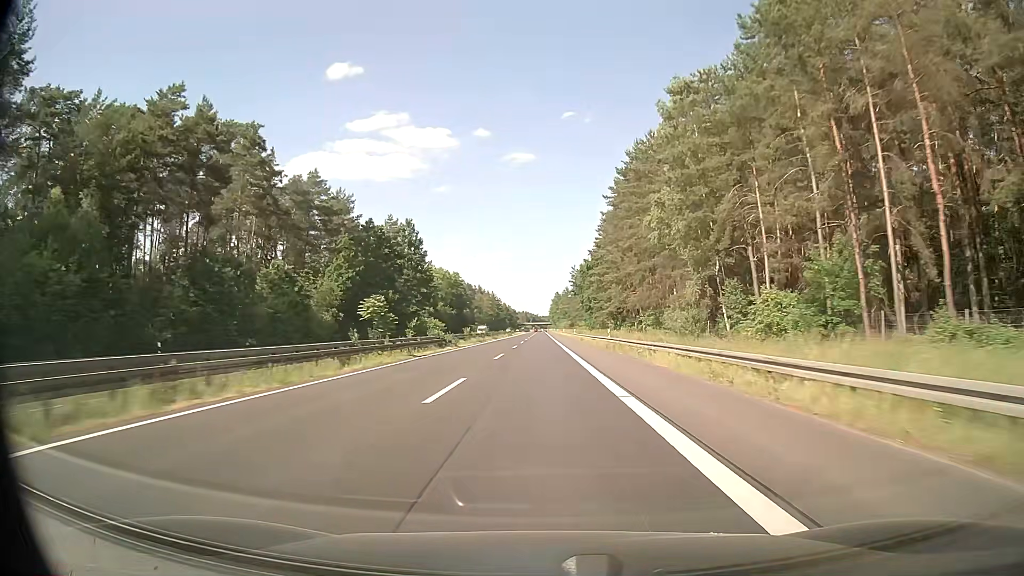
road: trunk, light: Day
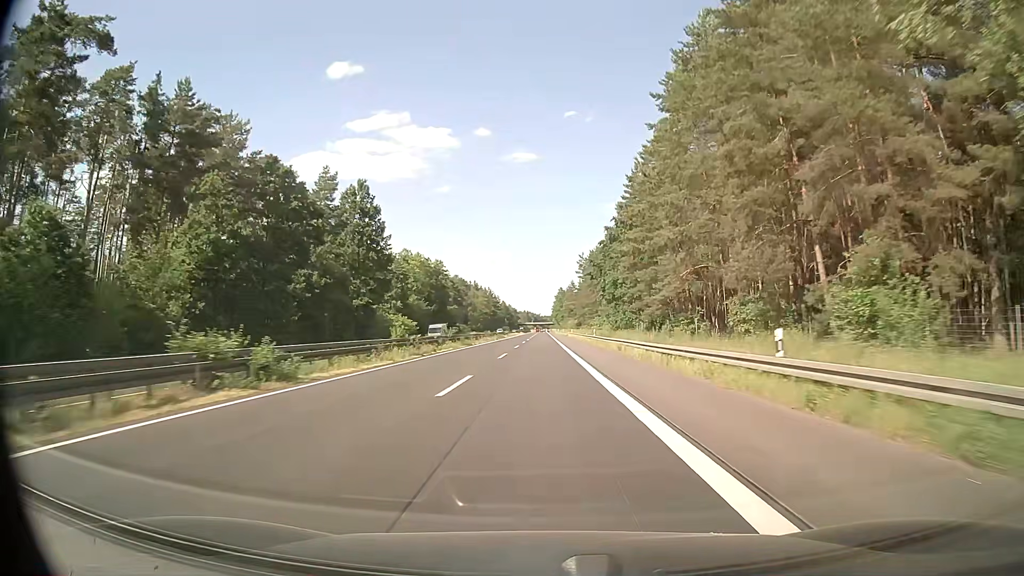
(0.0, +34.8) m; 0°
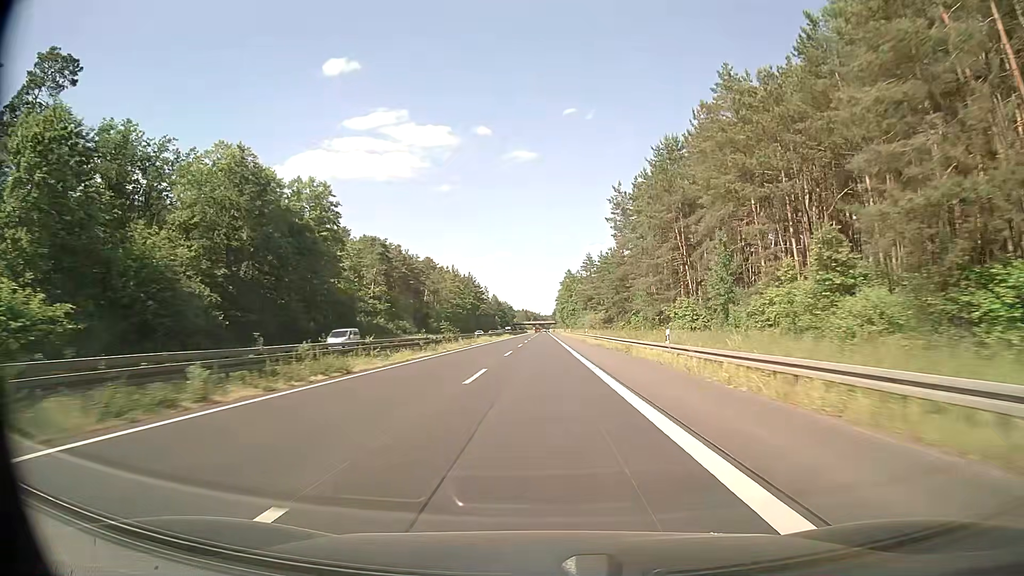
(-0.2, +87.0) m; 0°
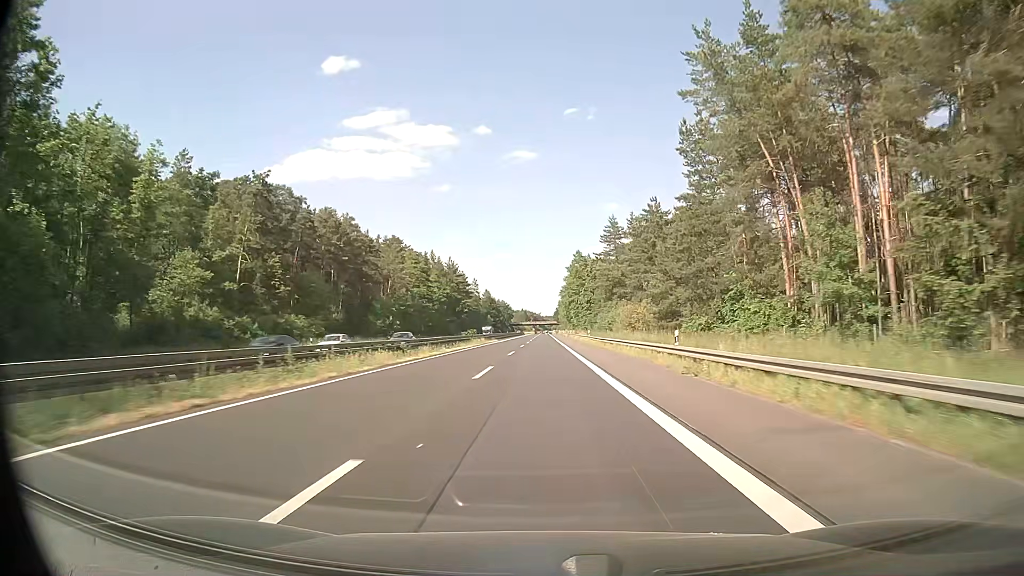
(0.0, +52.2) m; 0°
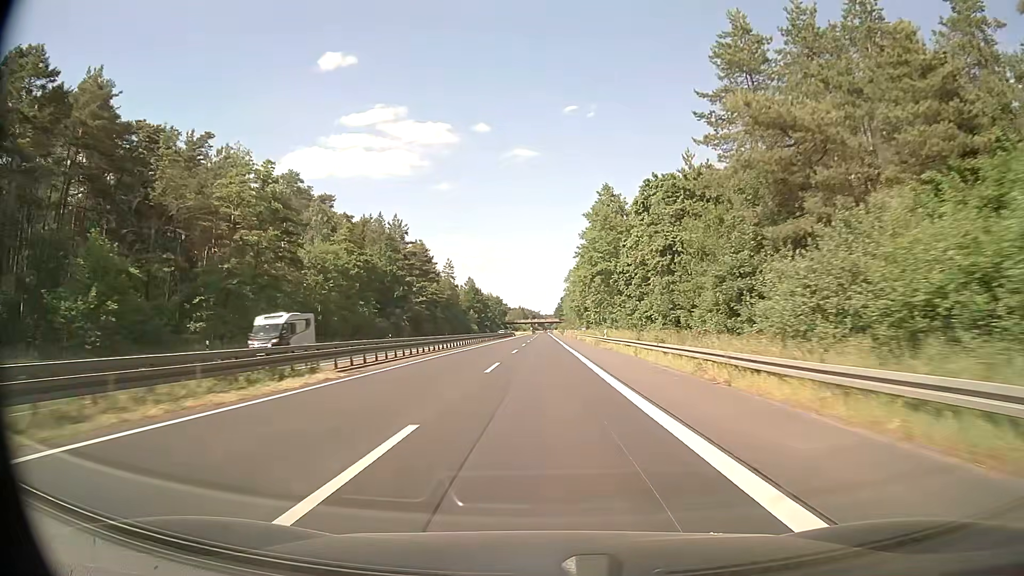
(0.0, +69.7) m; 0°
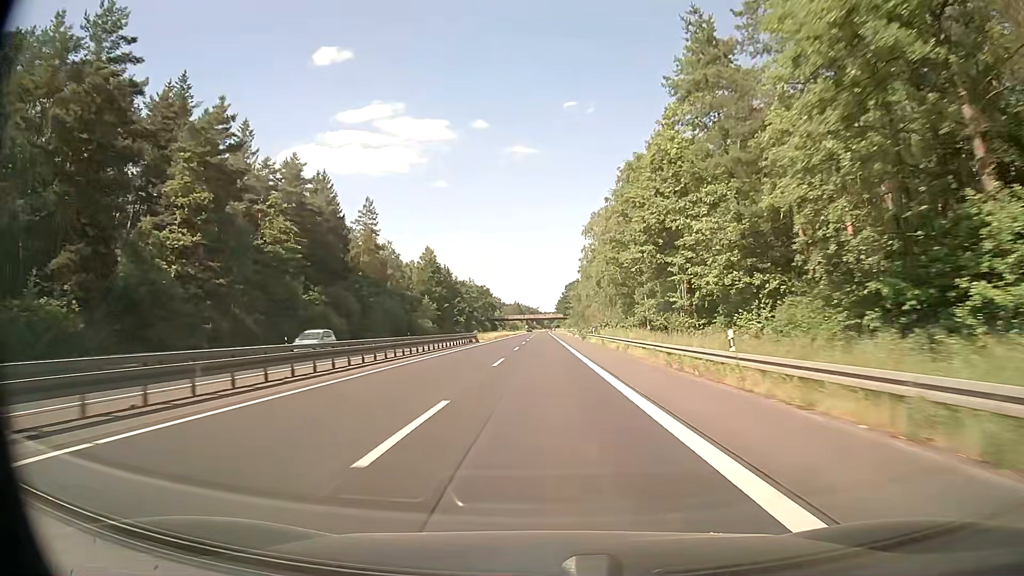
(0.0, +87.1) m; 0°
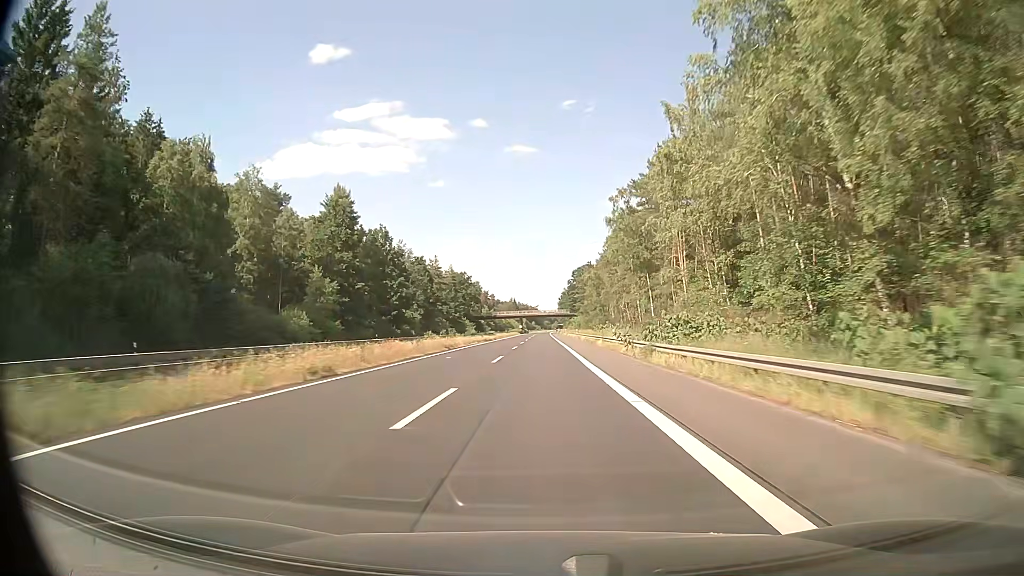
(0.0, +69.7) m; 0°
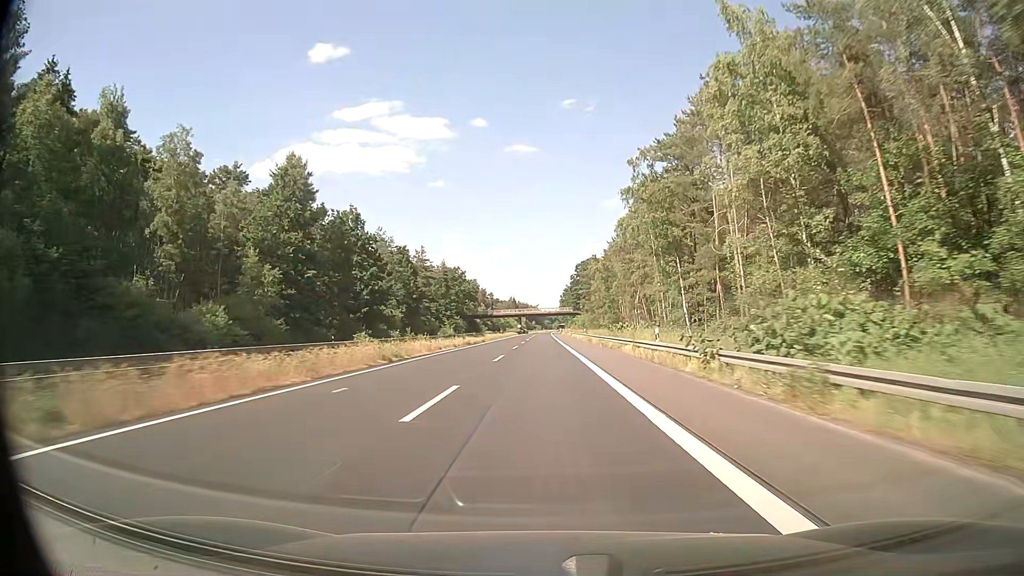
(-0.1, +17.4) m; 0°
(0, +10) (0, +20) (0, +30) (0, +40) (0, +50) (0, +60) (0, +70) (0, +80) (0, +90) (0, +100) m
